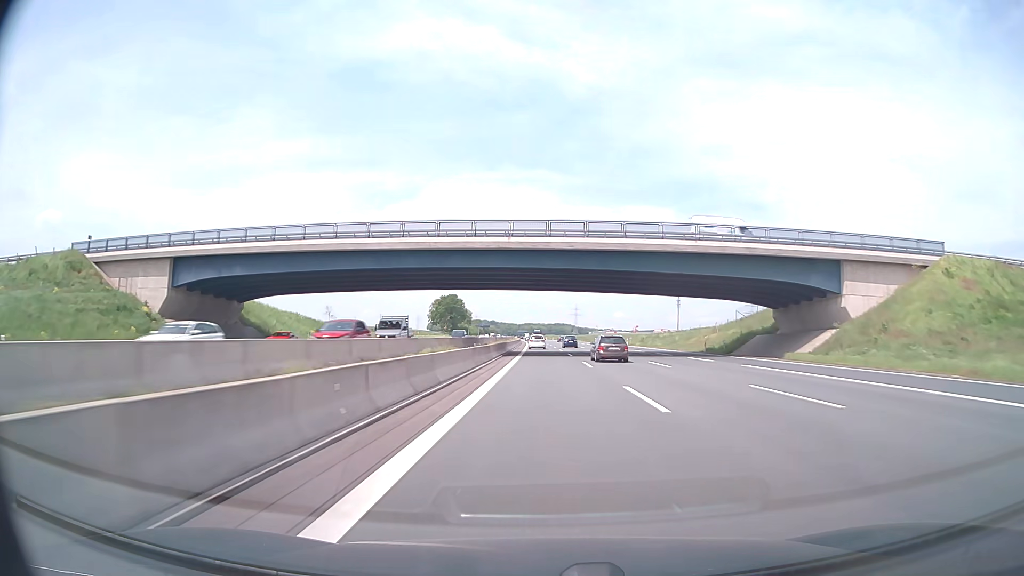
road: motorway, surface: asphalt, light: Day
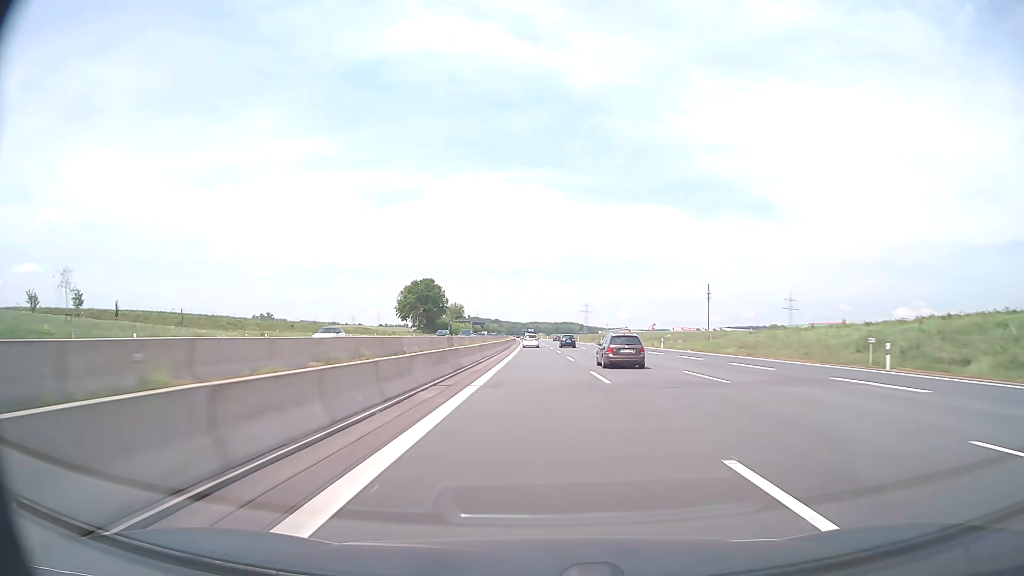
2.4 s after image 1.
(-0.3, +82.5) m; -1°
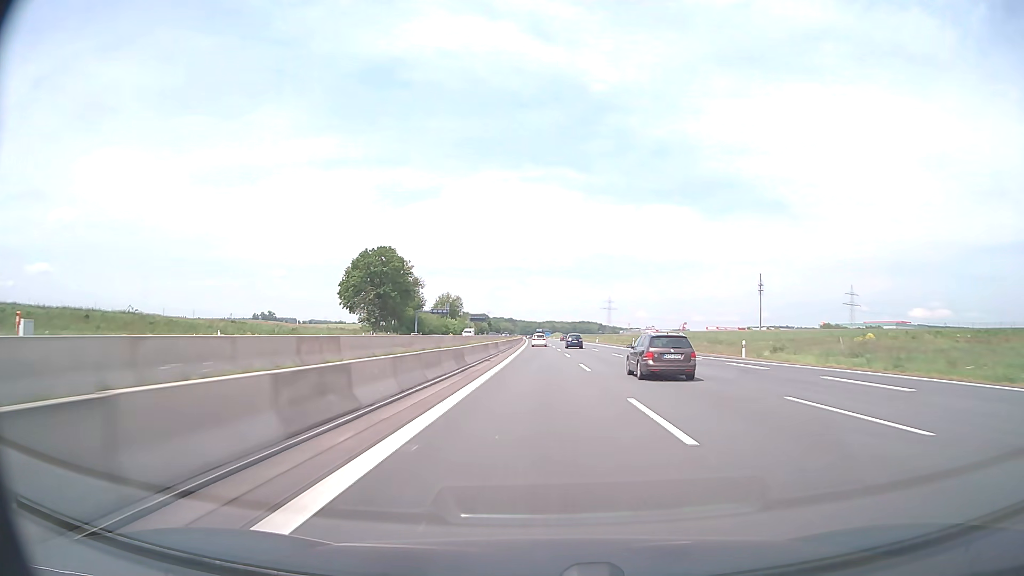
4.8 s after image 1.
(-0.9, +82.5) m; -1°
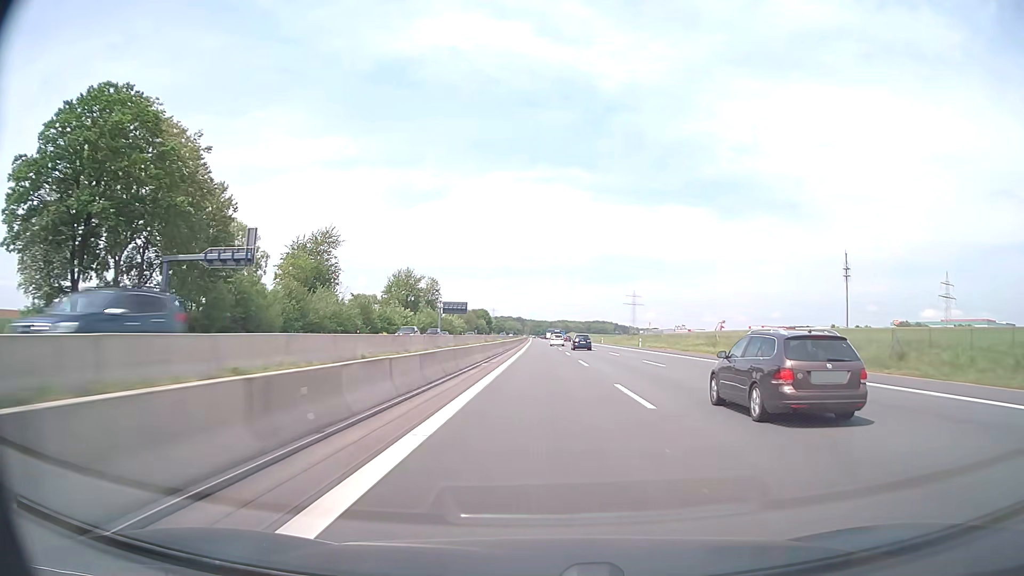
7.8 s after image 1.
(-1.0, +103.1) m; -1°
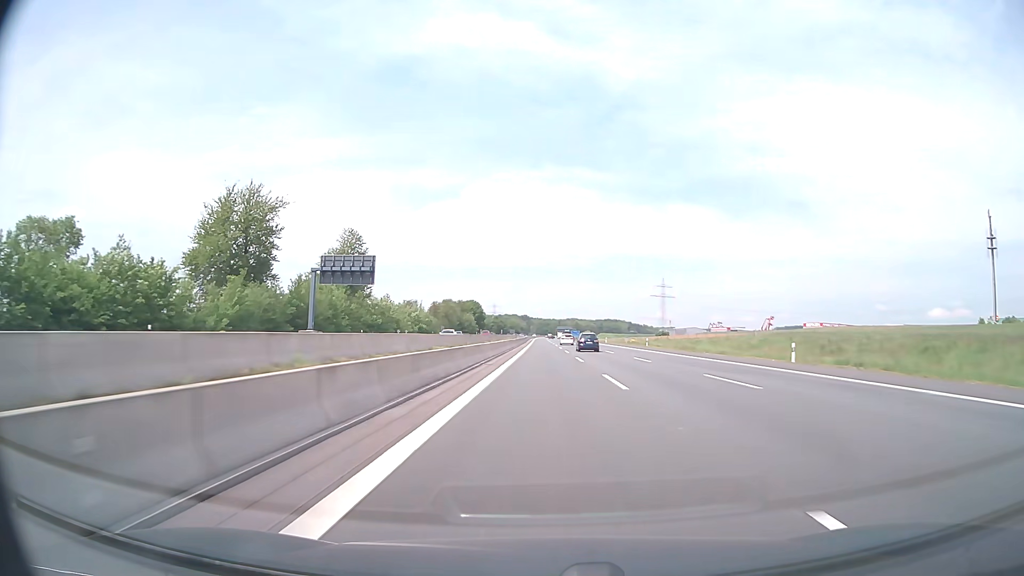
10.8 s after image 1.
(-0.6, +103.1) m; -1°
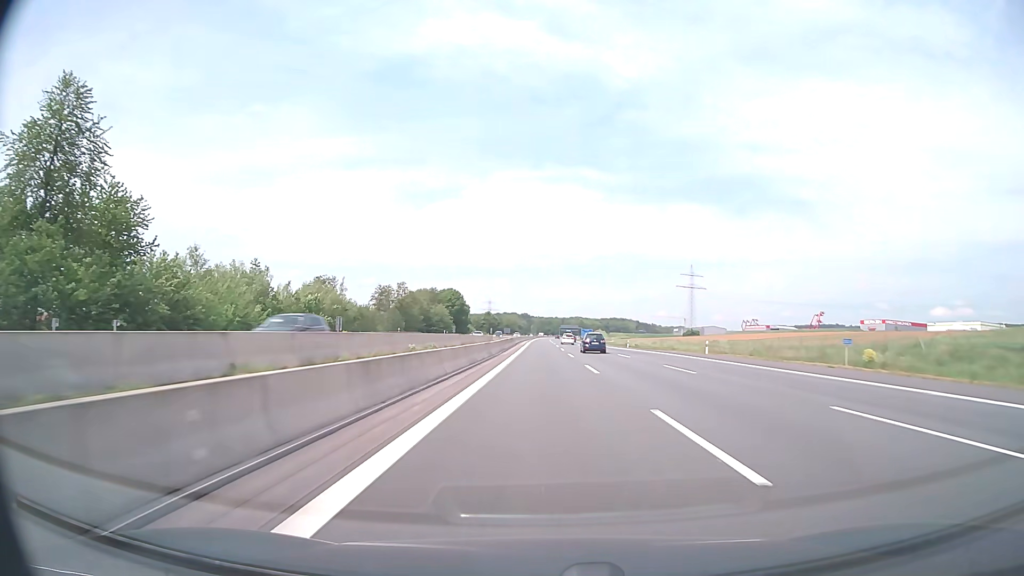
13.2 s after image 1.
(0.0, +82.4) m; 0°
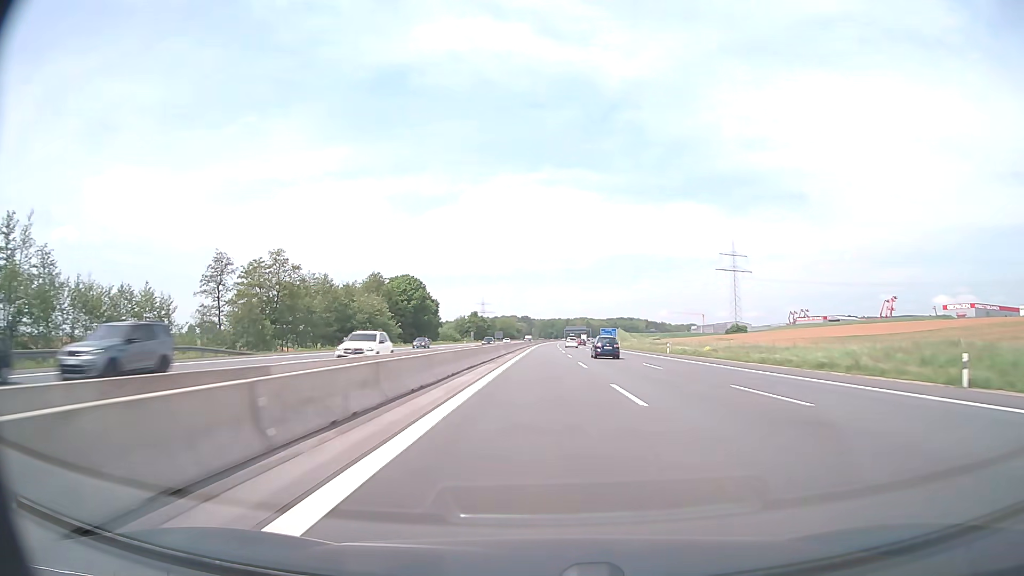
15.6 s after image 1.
(-0.2, +82.4) m; 0°
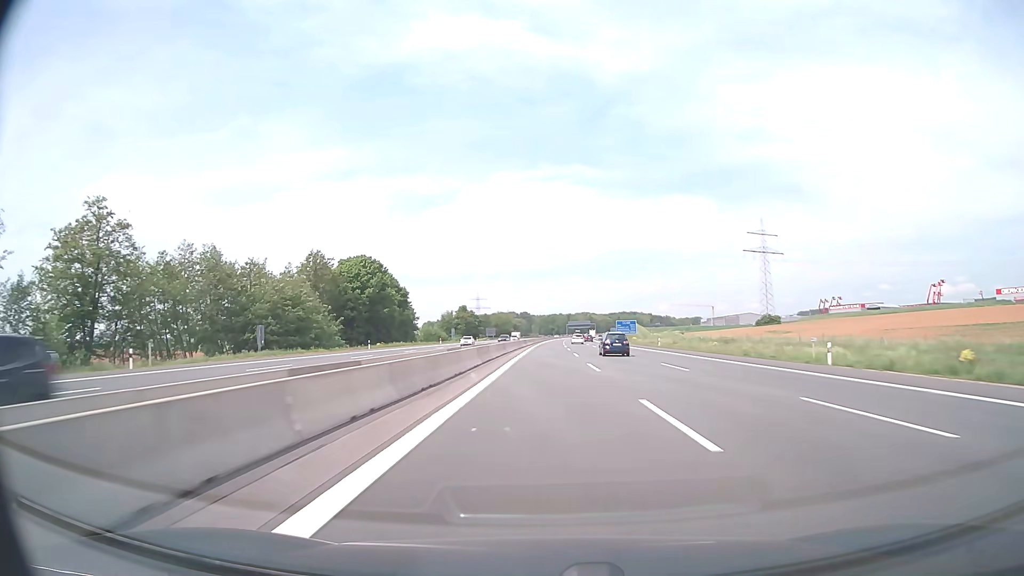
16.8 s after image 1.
(-0.1, +41.2) m; 0°
(0, +10) (0, +20) (0, +30) (0, +40) (0, +50) (0, +60) (0, +70) (+1, +80) (+1, +90) (+1, +100) m
